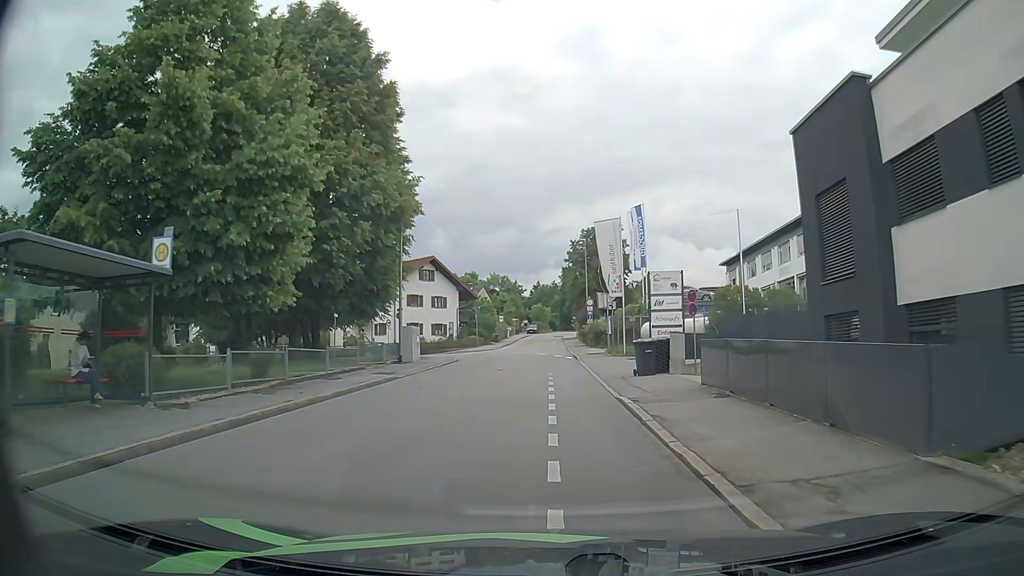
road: residential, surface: asphalt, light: Day
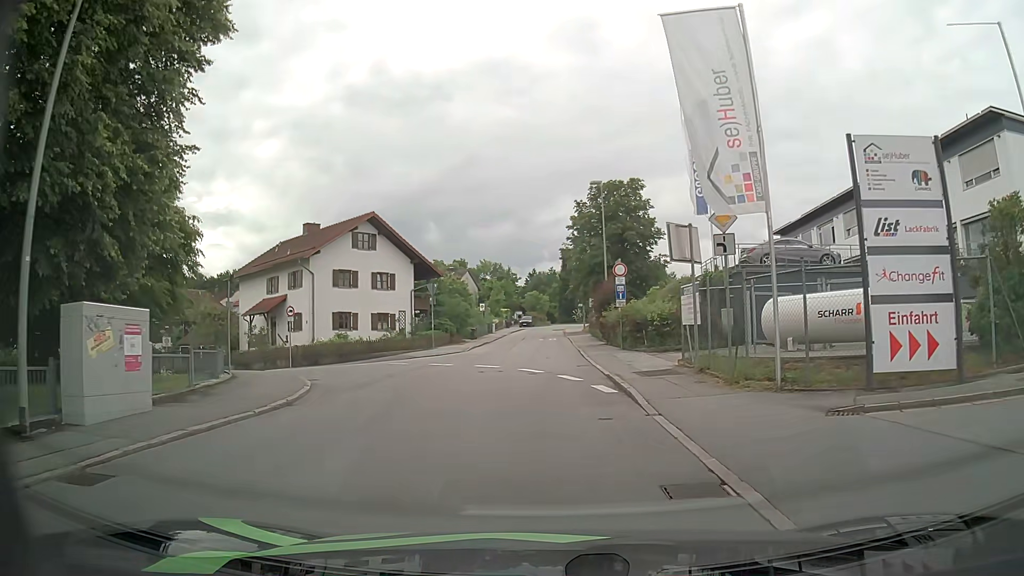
(-0.1, +23.0) m; 0°
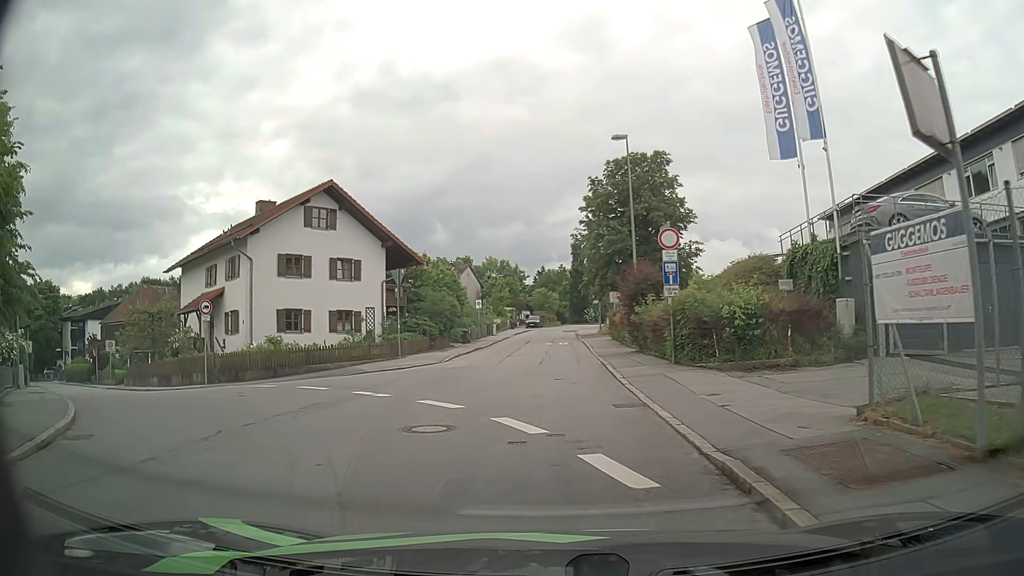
(+0.1, +10.7) m; 0°
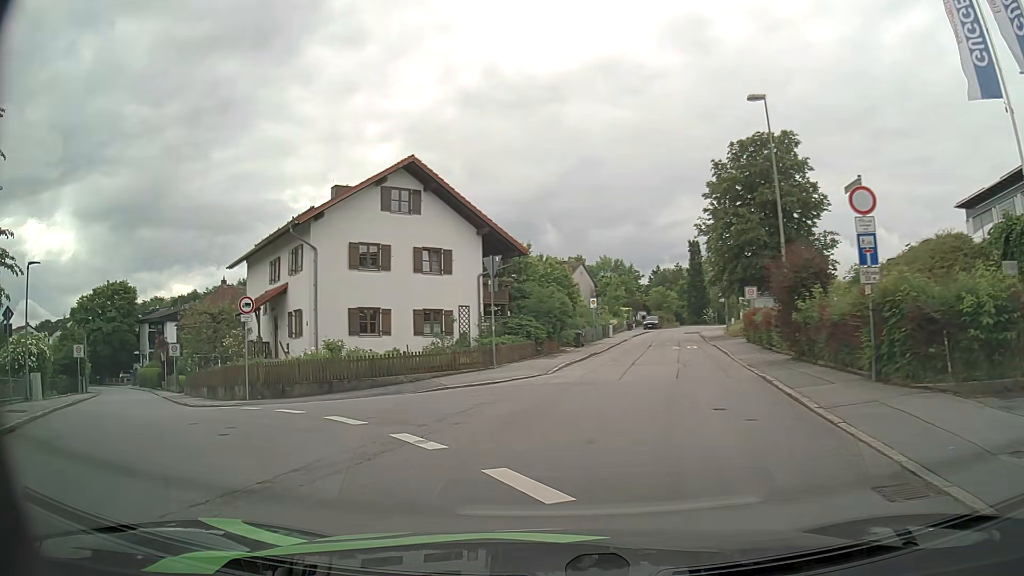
(-0.4, +6.0) m; -11°
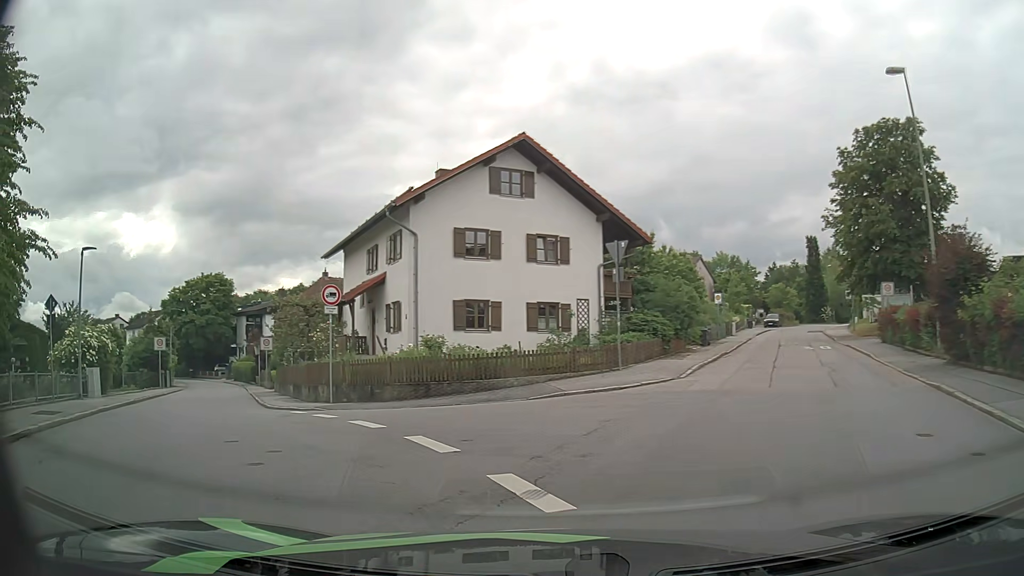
(-0.2, +3.0) m; -8°
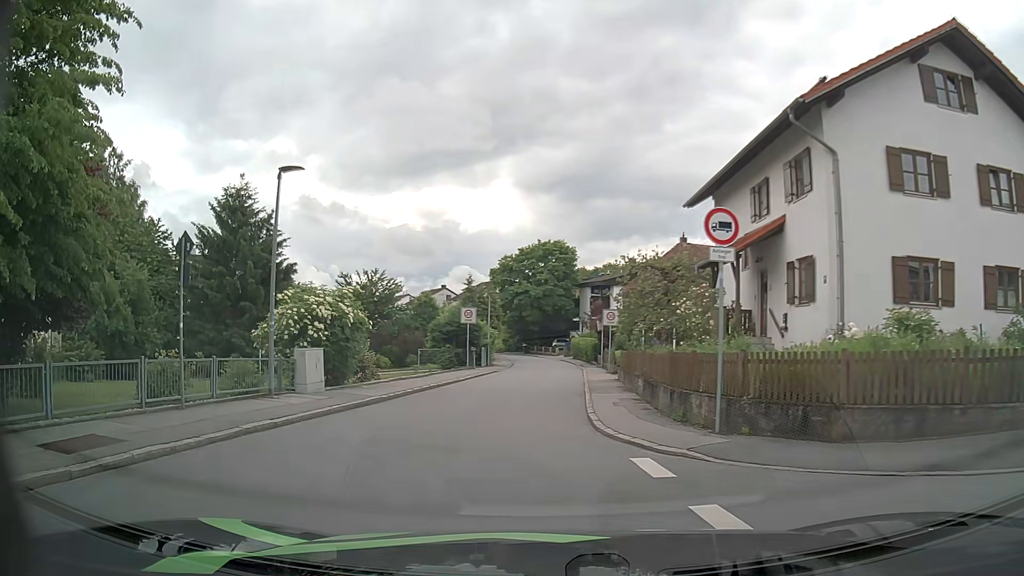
(-2.6, +9.2) m; -30°
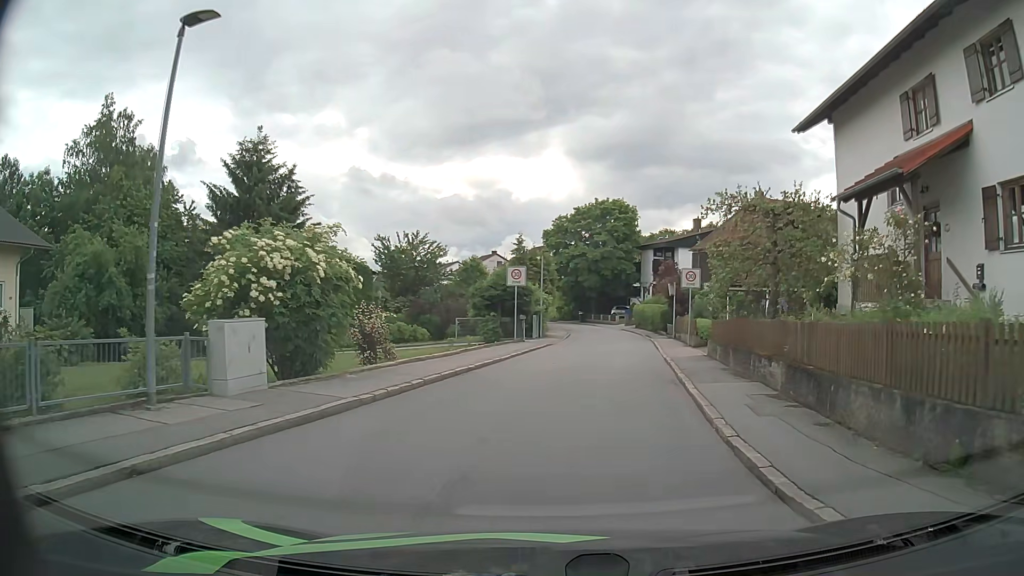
(-0.5, +7.1) m; -5°
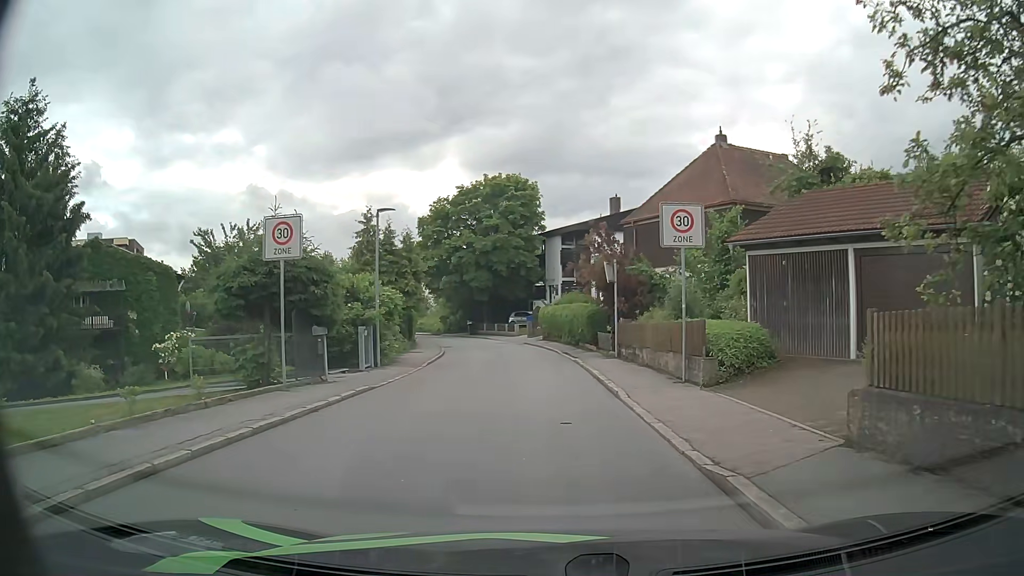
(+1.5, +17.8) m; +8°
